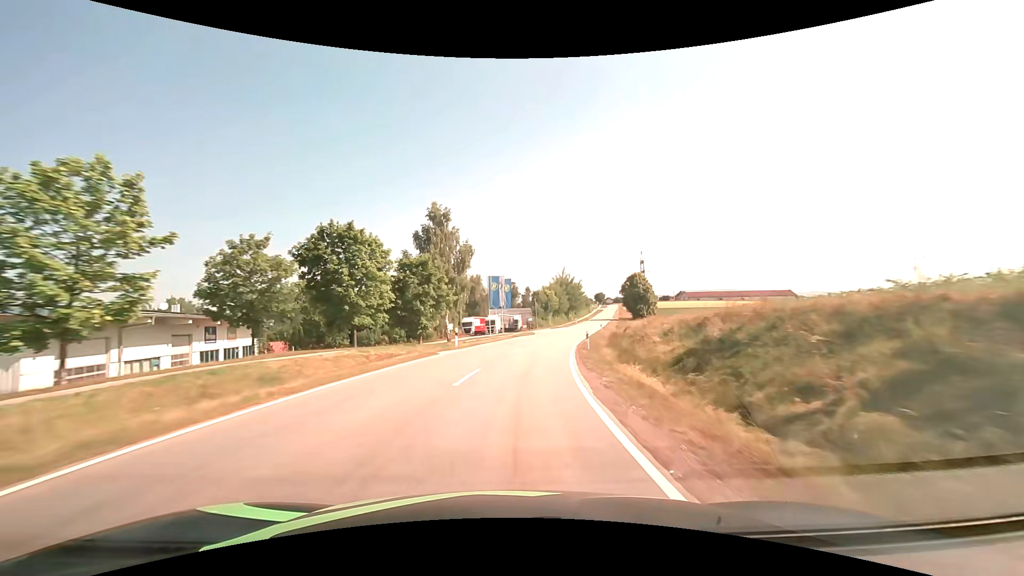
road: tertiary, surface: asphalt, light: Day
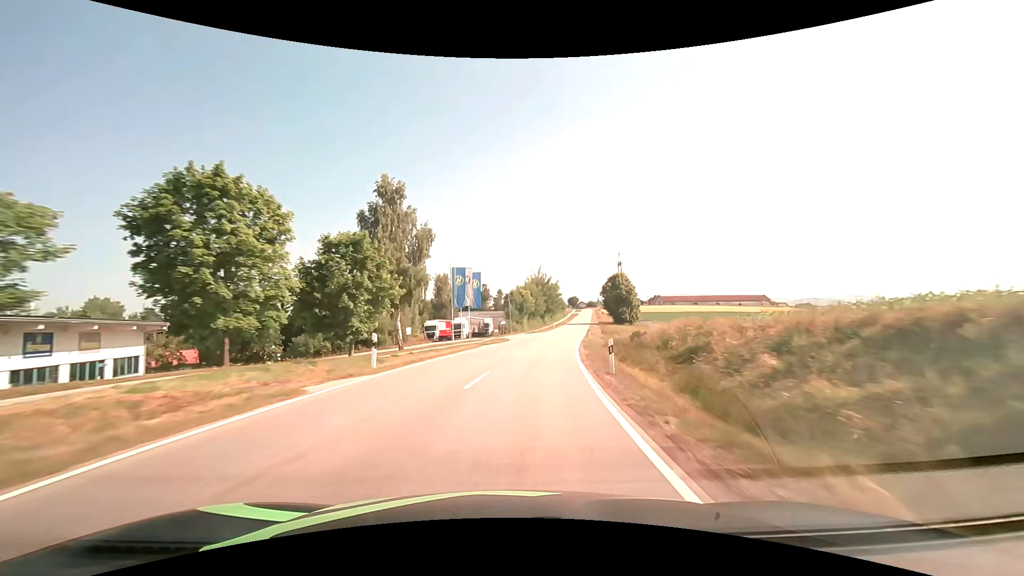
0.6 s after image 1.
(+0.3, +12.4) m; +3°
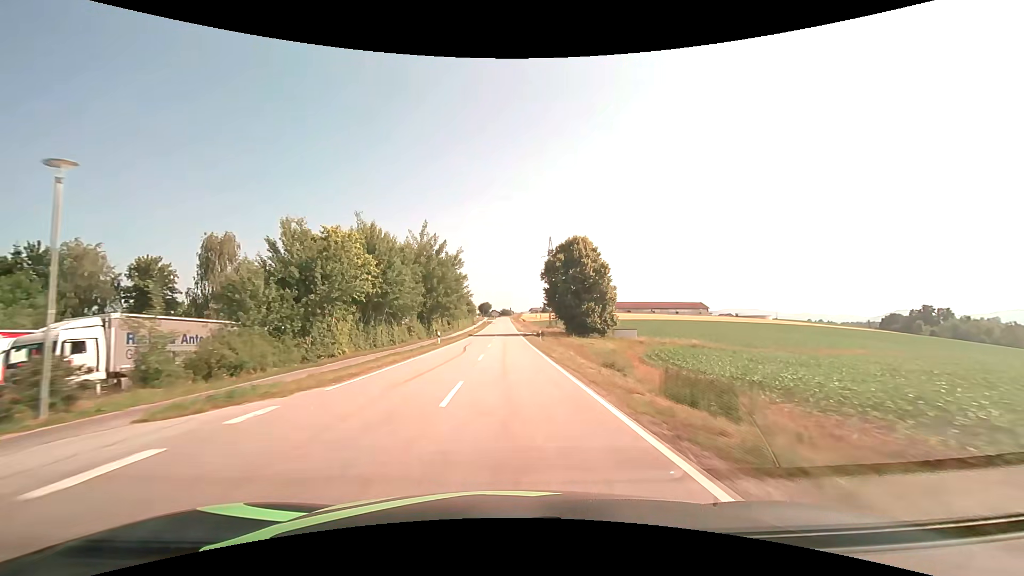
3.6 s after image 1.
(+8.1, +62.5) m; +11°
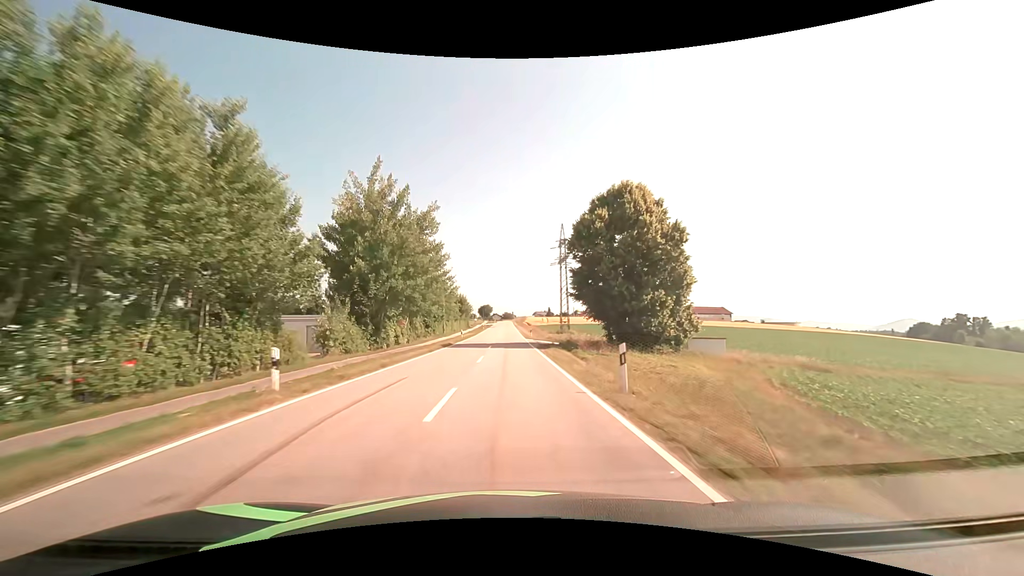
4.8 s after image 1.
(-0.1, +25.7) m; 0°
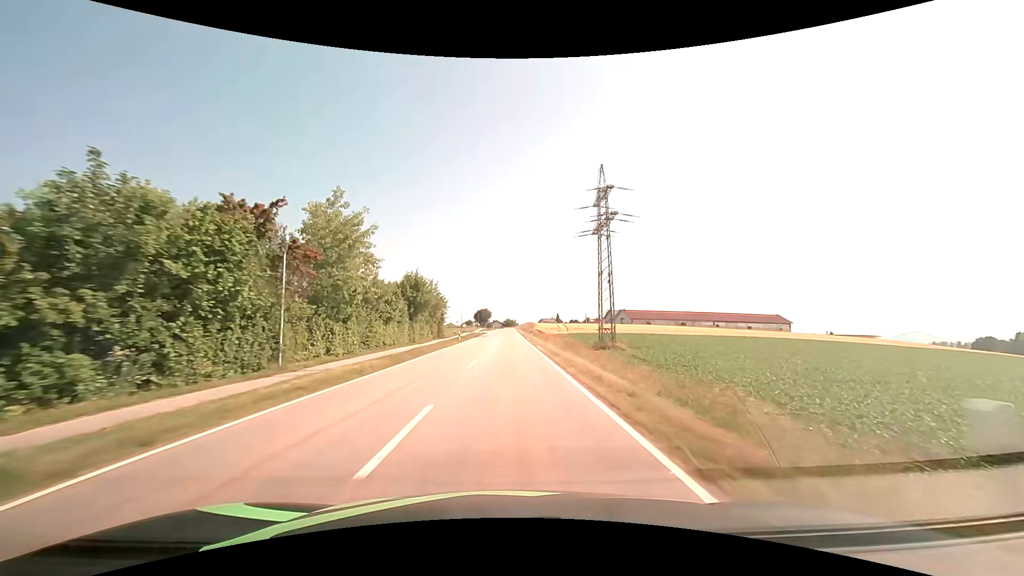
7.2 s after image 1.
(+0.3, +51.6) m; 0°
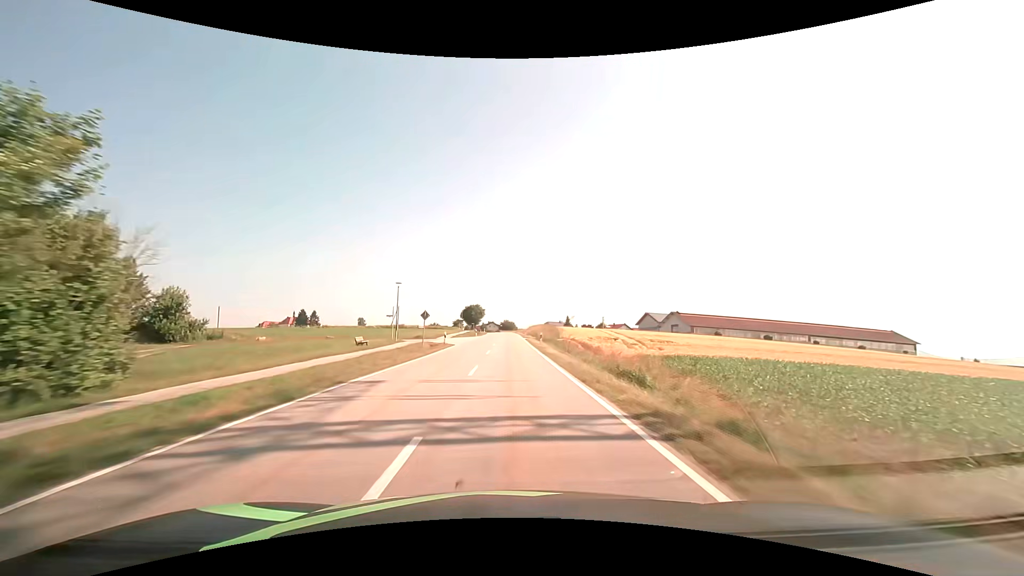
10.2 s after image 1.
(+0.2, +63.2) m; 0°
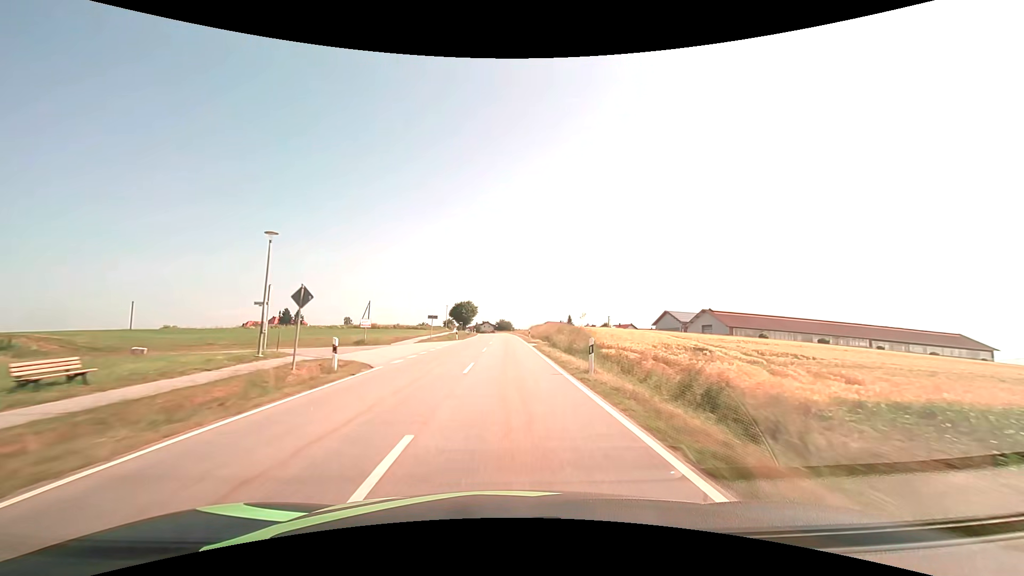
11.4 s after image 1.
(+0.1, +24.3) m; 0°
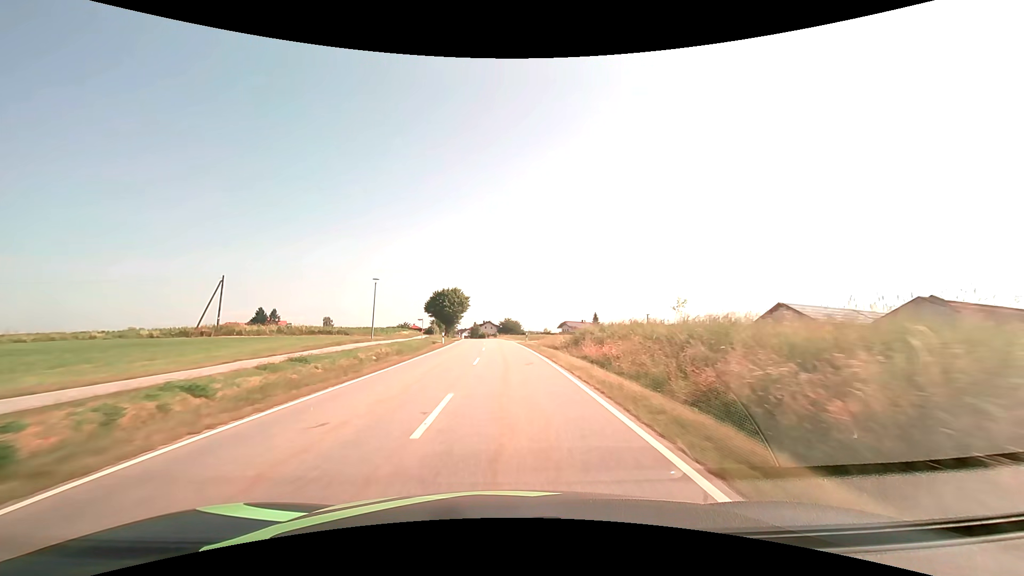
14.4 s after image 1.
(-0.2, +56.7) m; -1°
(0, +10) (0, +20) (0, +30) (-1, +40) (-1, +50) (-2, +60) (-2, +70) (-3, +80) (-4, +90) (-4, +100) m
